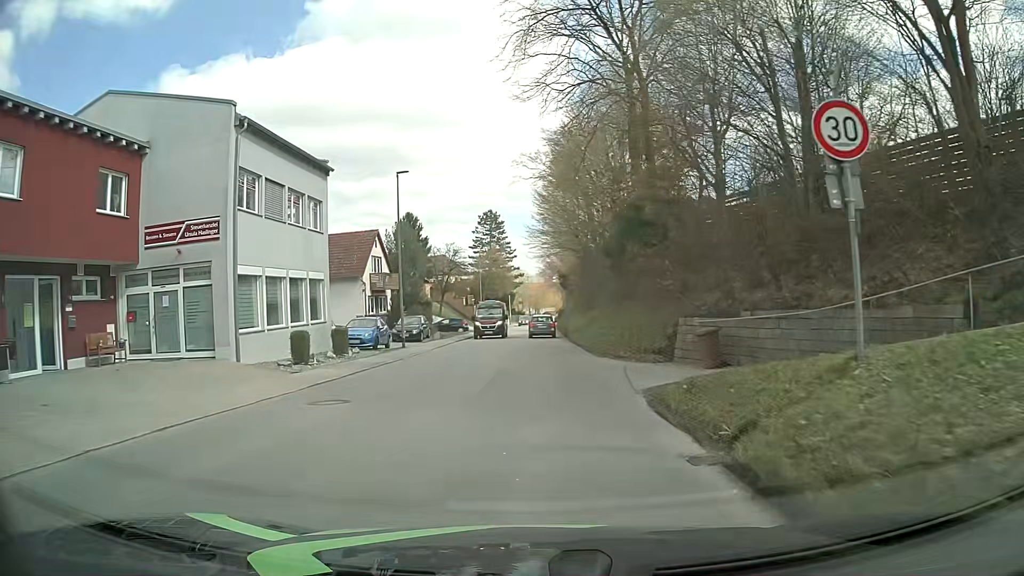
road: tertiary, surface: asphalt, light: Day
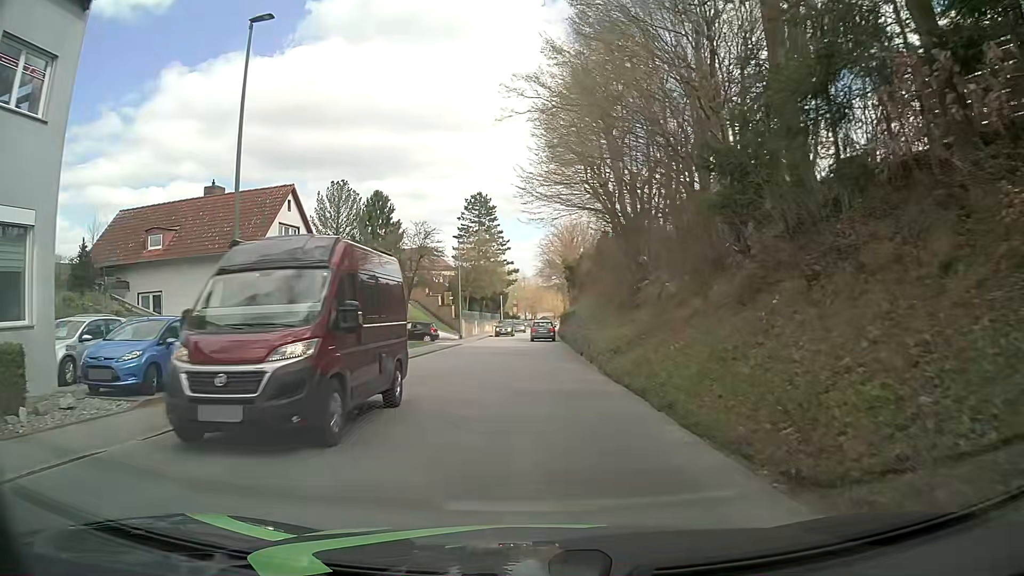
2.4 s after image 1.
(-0.1, +17.9) m; -1°
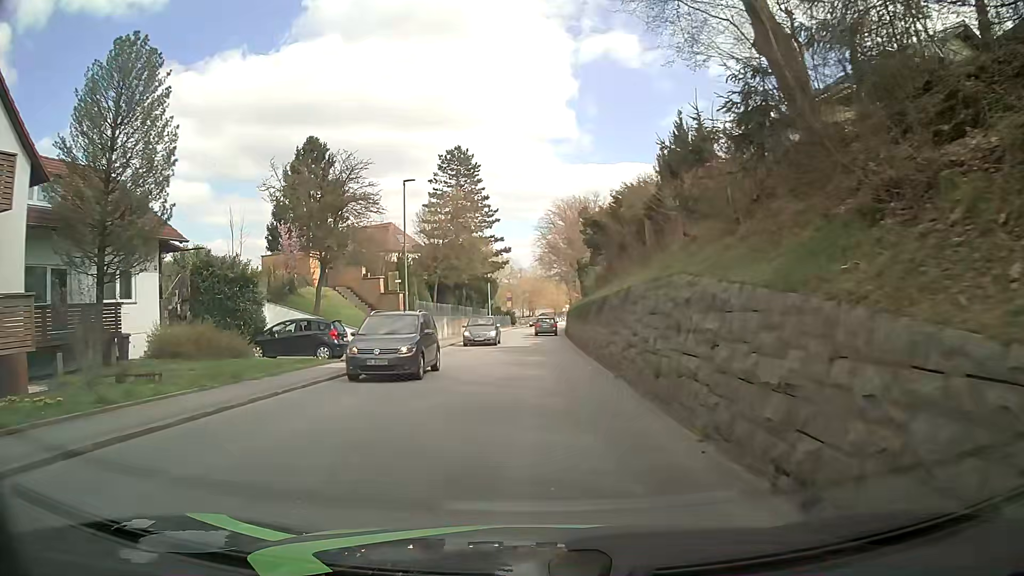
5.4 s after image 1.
(+0.2, +22.4) m; +1°
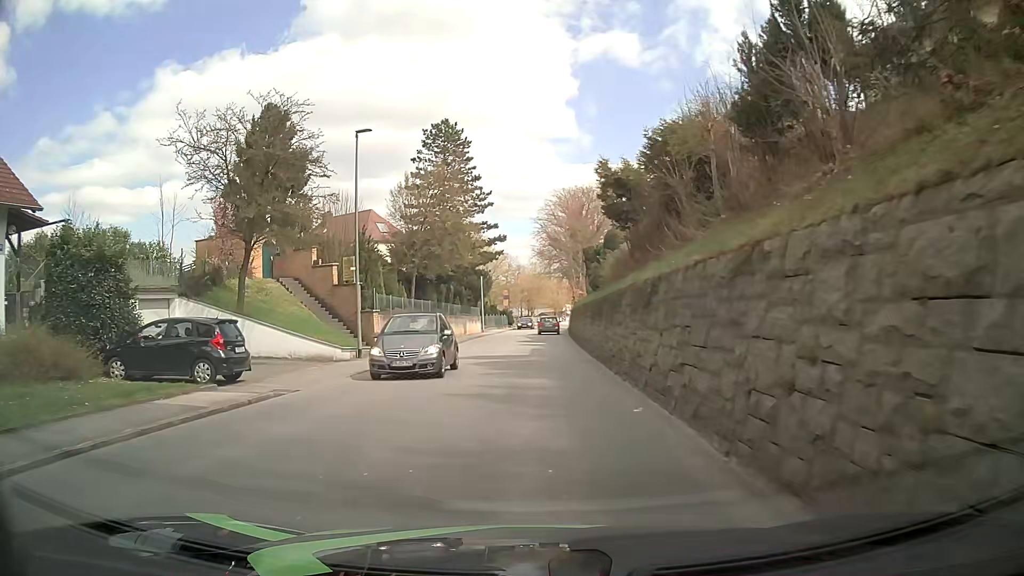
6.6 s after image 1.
(0.0, +9.0) m; +1°
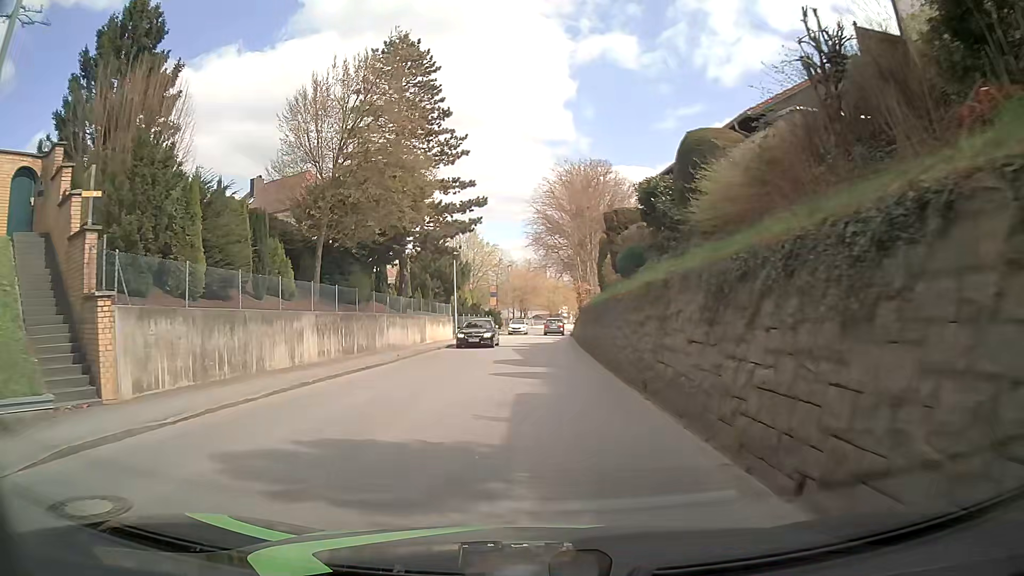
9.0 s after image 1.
(-0.2, +17.9) m; +1°
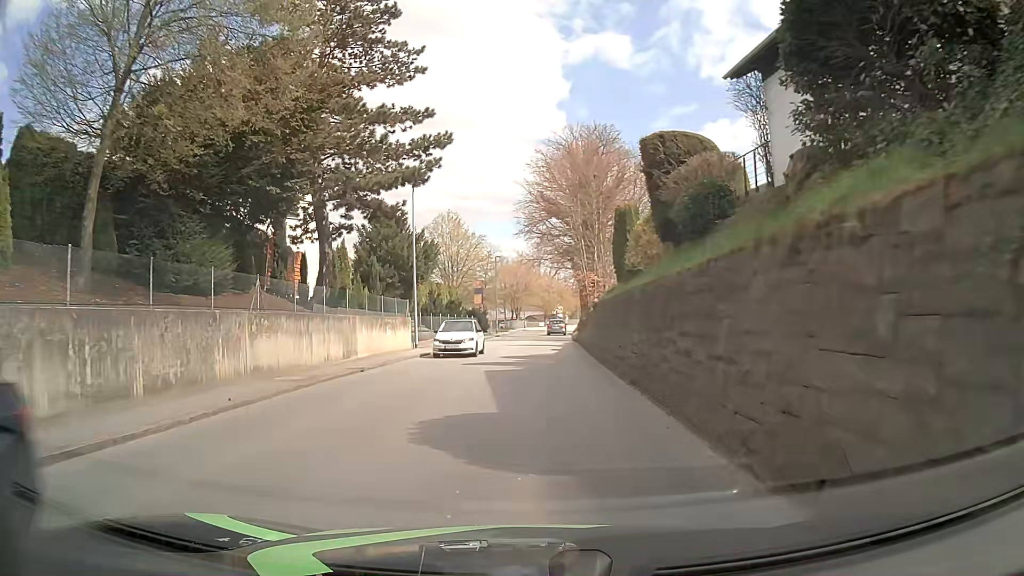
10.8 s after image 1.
(-0.2, +13.4) m; 0°
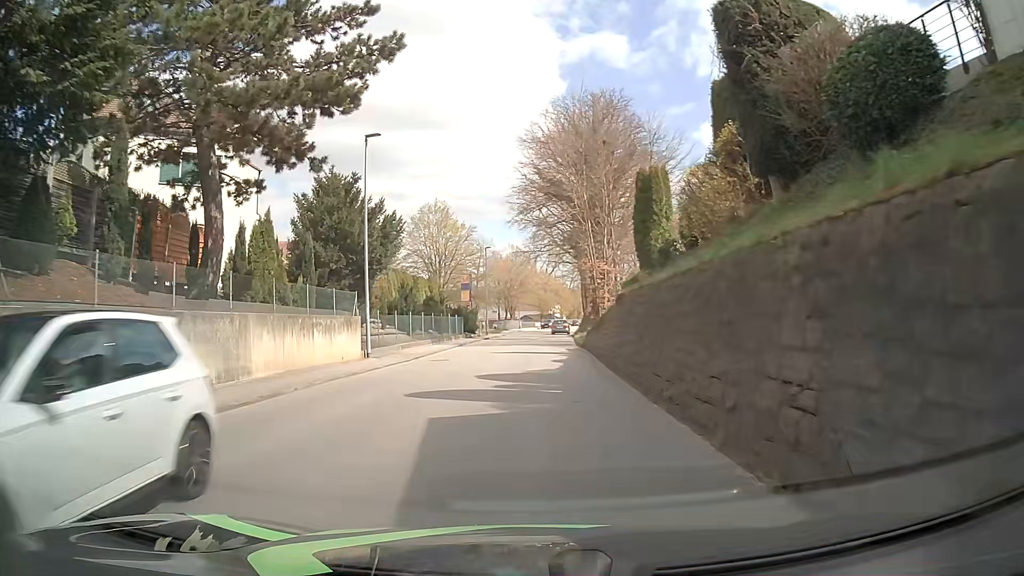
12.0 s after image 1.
(-0.1, +8.9) m; -1°
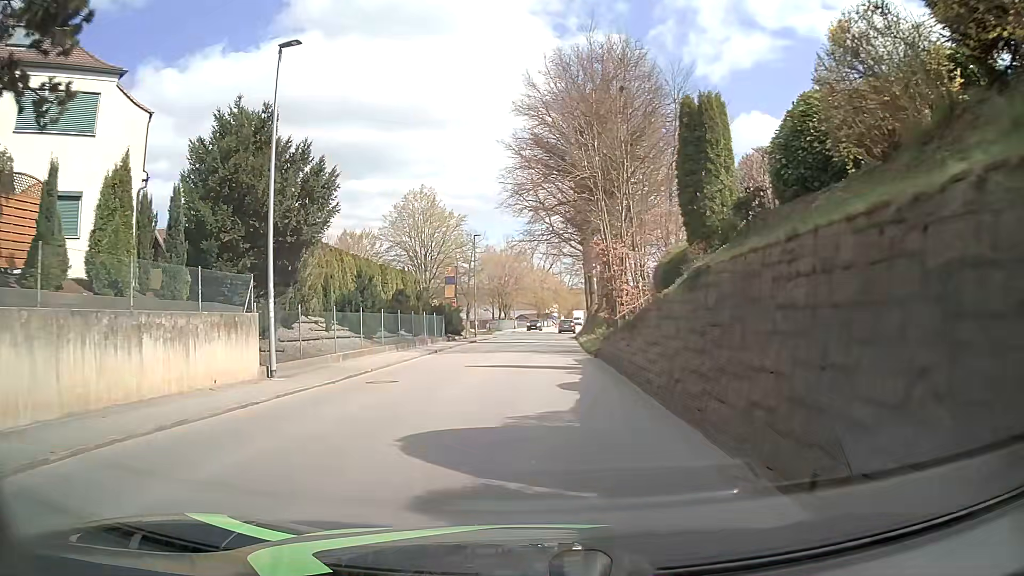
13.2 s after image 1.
(0.0, +8.9) m; 0°
